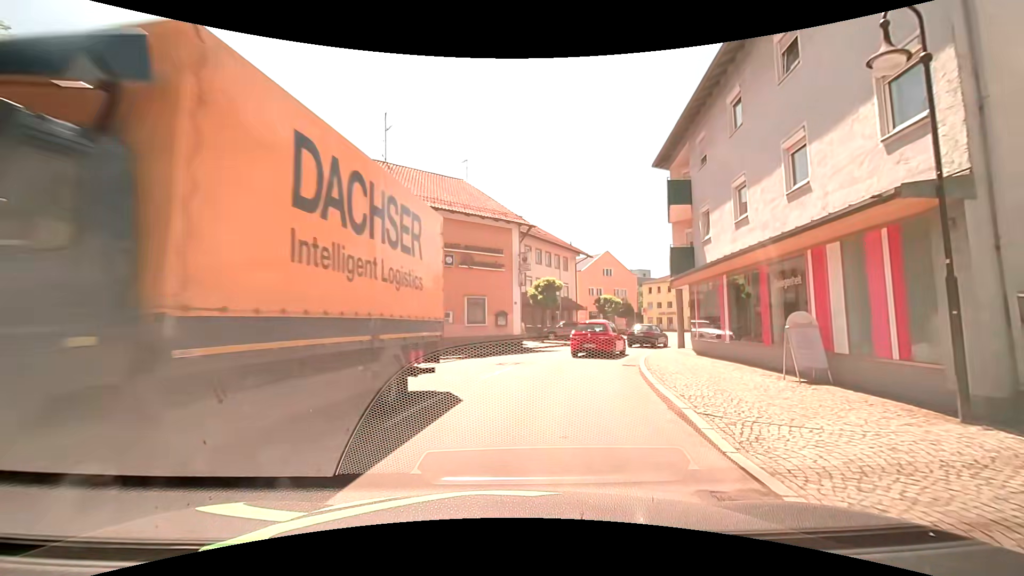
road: secondary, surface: asphalt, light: Day
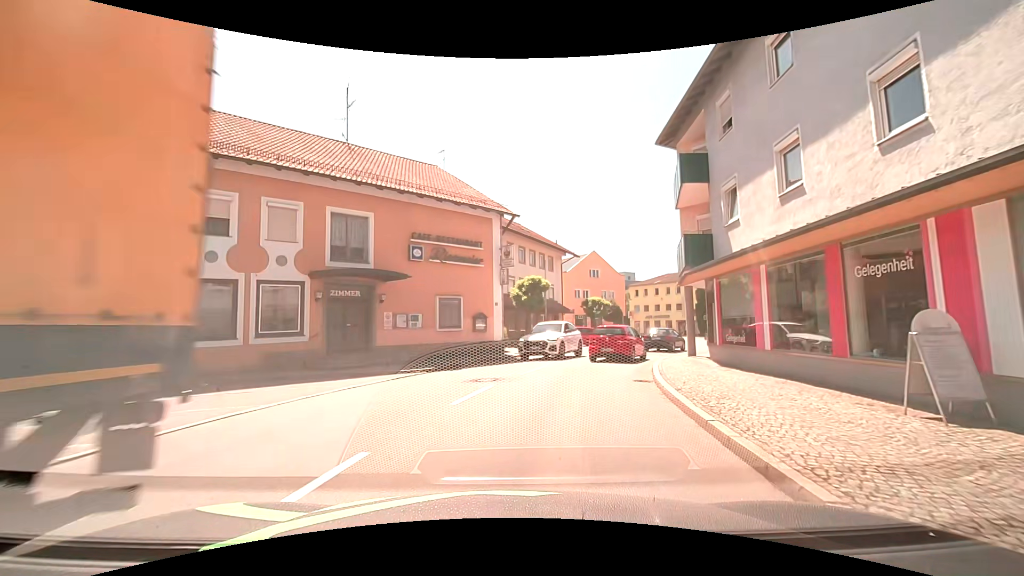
(+0.1, +3.9) m; +2°
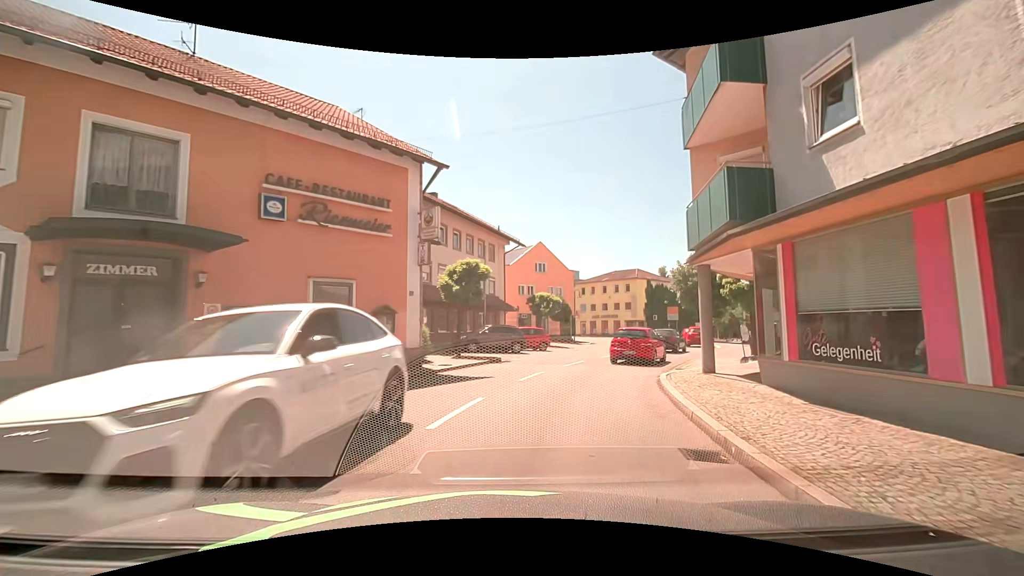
(+0.4, +7.8) m; +7°
(+1, +10) (+3, +20) (+7, +29) (+12, +38) (+15, +47) (+17, +57) (+15, +66) (+10, +75) (+4, +83) (-2, +91) m
